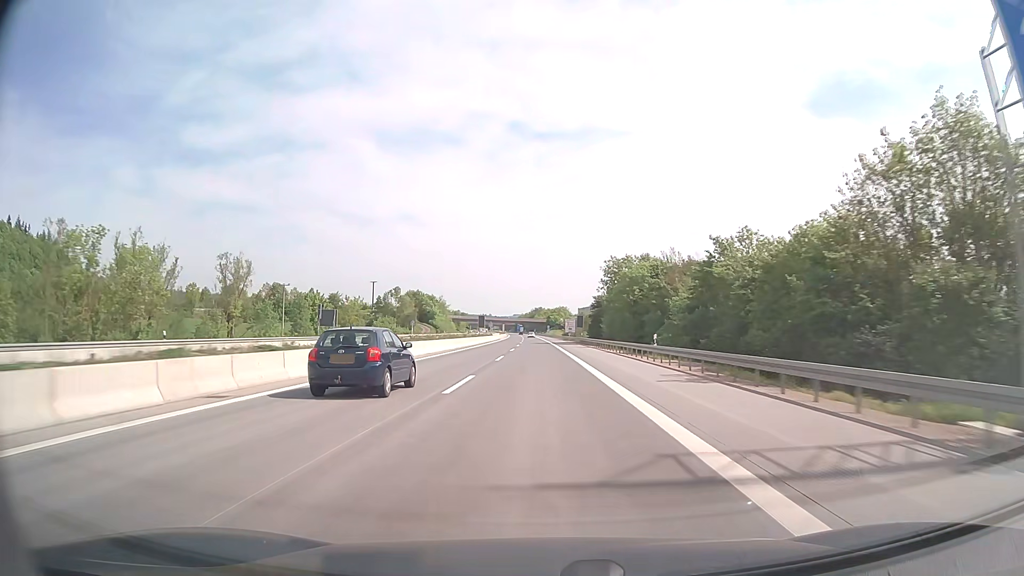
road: motorway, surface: concrete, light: Day
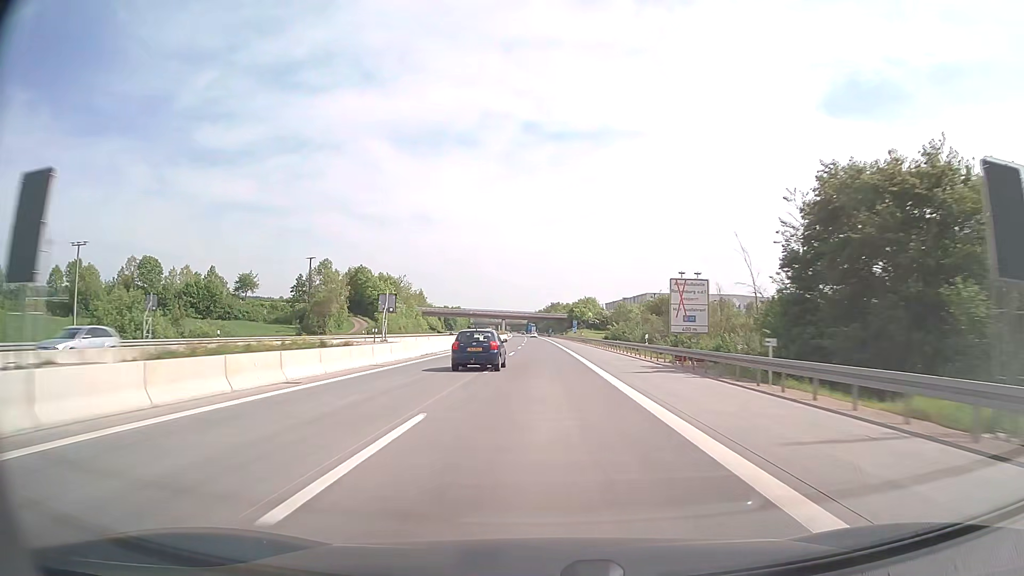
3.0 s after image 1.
(-1.2, +99.2) m; -1°
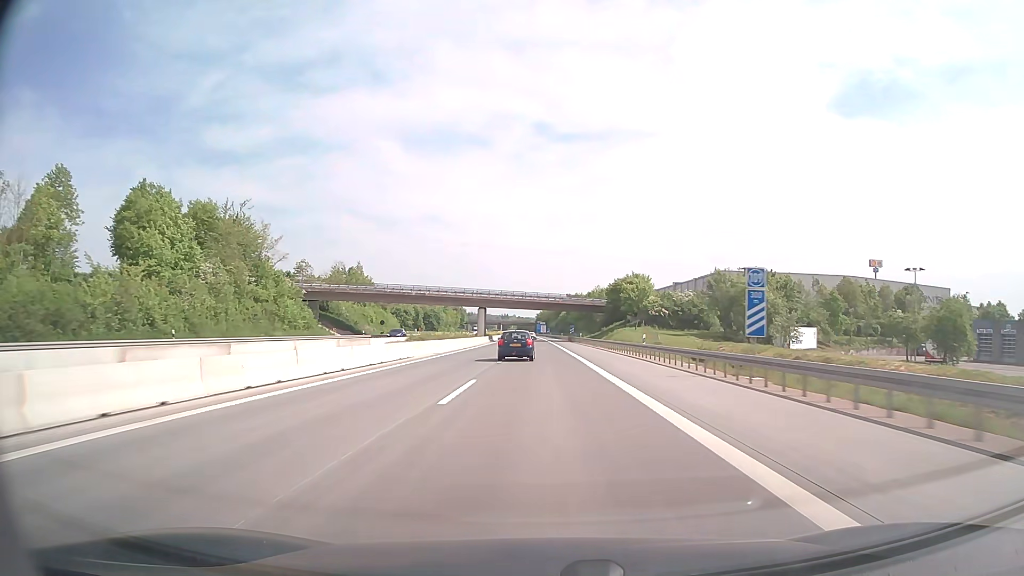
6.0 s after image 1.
(-0.7, +99.1) m; -1°
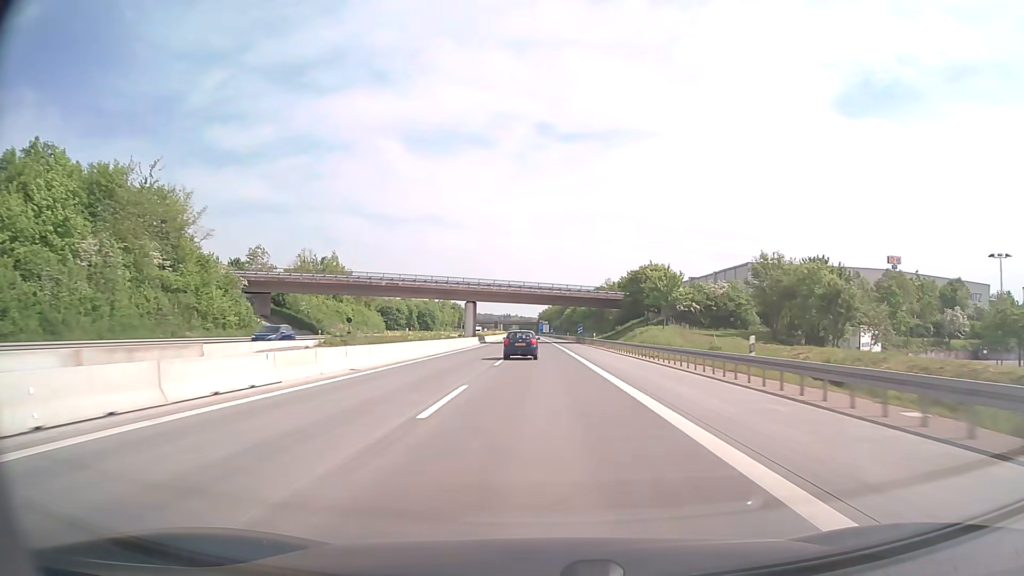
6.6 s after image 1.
(0.0, +19.8) m; 0°
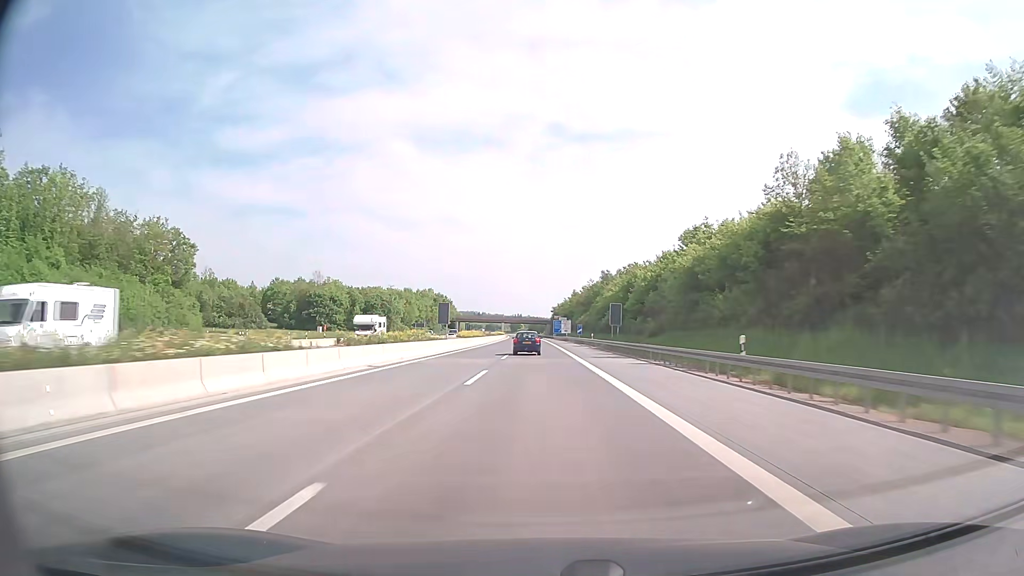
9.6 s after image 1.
(-0.9, +99.0) m; -1°
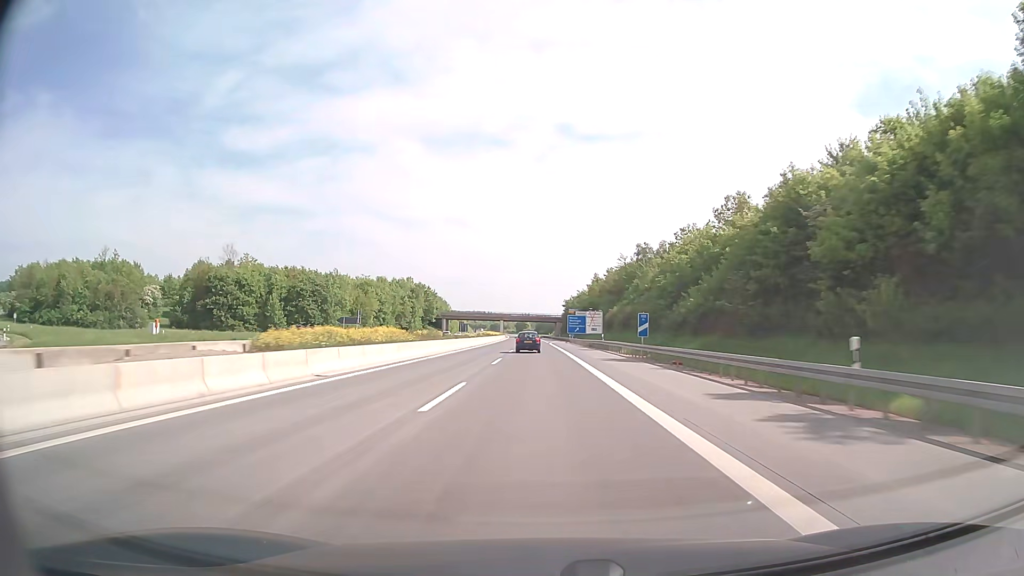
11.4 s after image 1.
(-0.6, +59.5) m; -1°
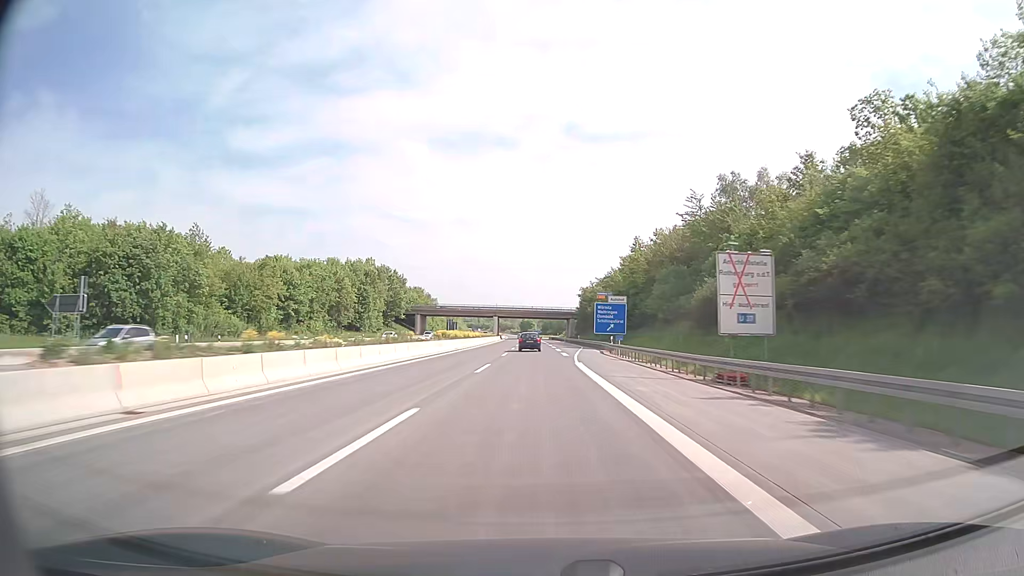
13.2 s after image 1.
(-0.3, +59.5) m; -1°
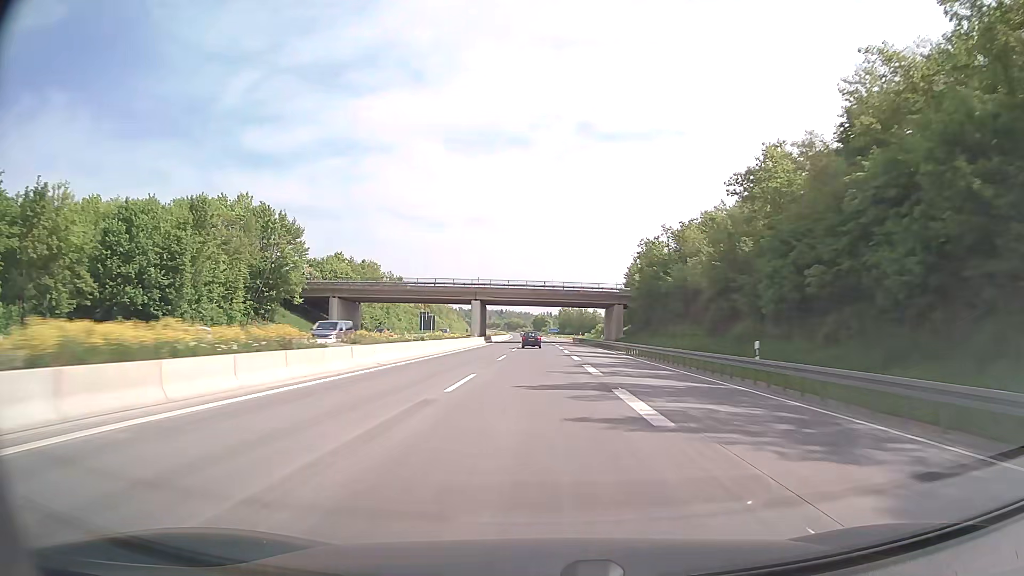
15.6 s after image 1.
(-0.8, +79.3) m; -1°
(0, +10) (0, +20) (0, +30) (0, +40) (0, +50) (0, +60) (-1, +70) (-1, +80) (-1, +90) (-1, +100) m
